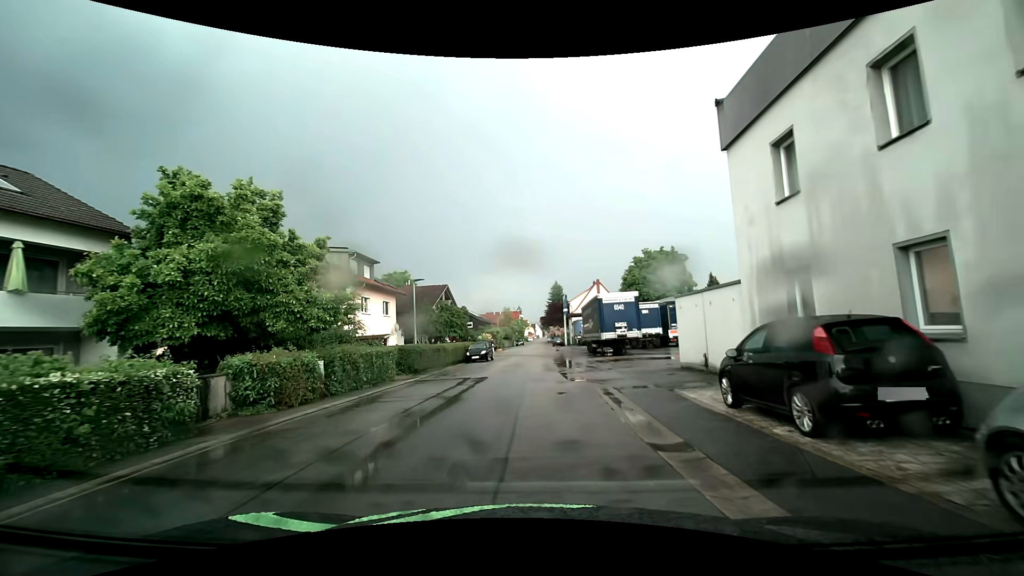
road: residential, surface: asphalt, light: Day
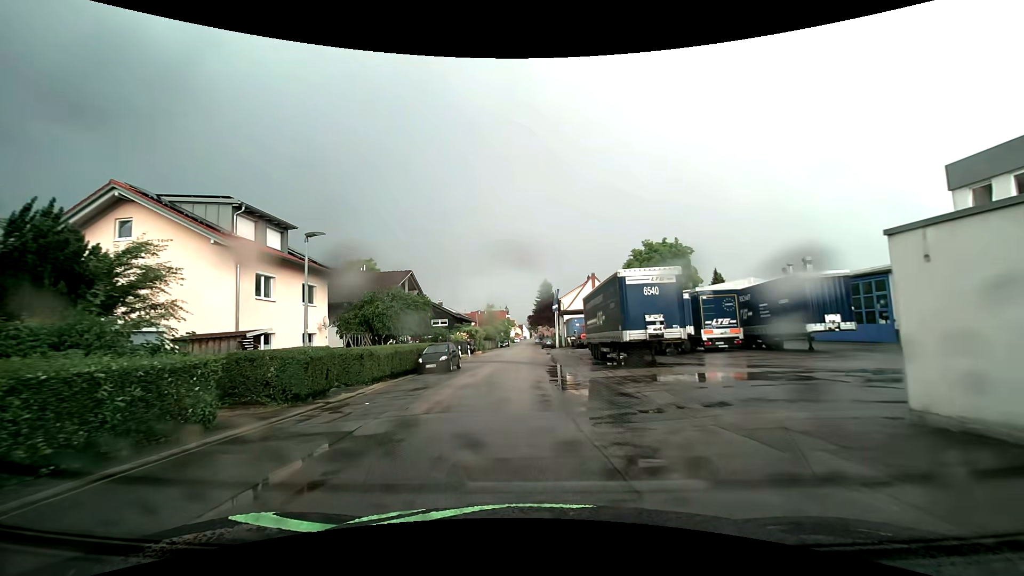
(+0.1, +11.8) m; 0°
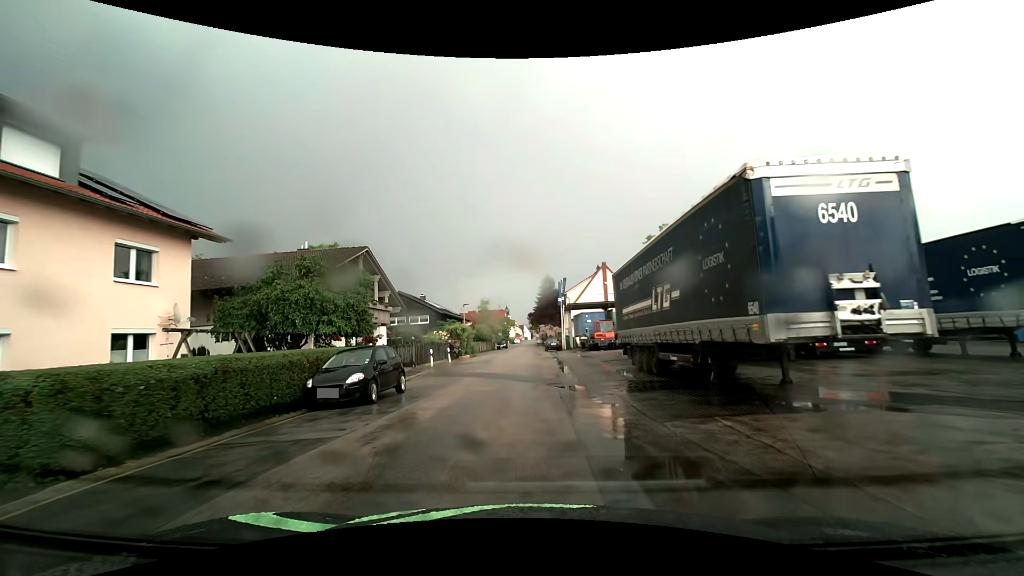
(+0.3, +12.5) m; +1°
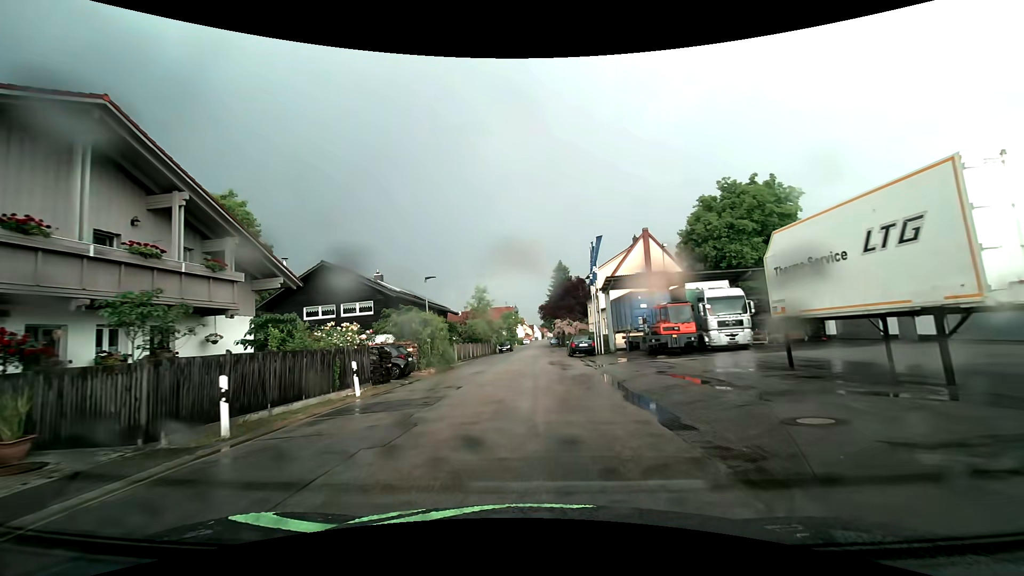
(-0.1, +21.7) m; 0°
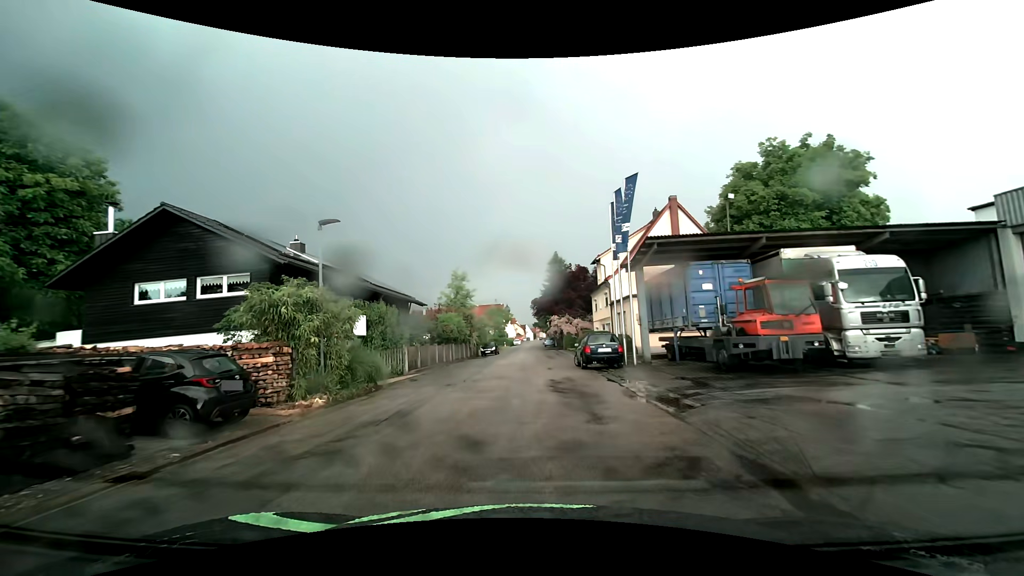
(0.0, +12.9) m; 0°
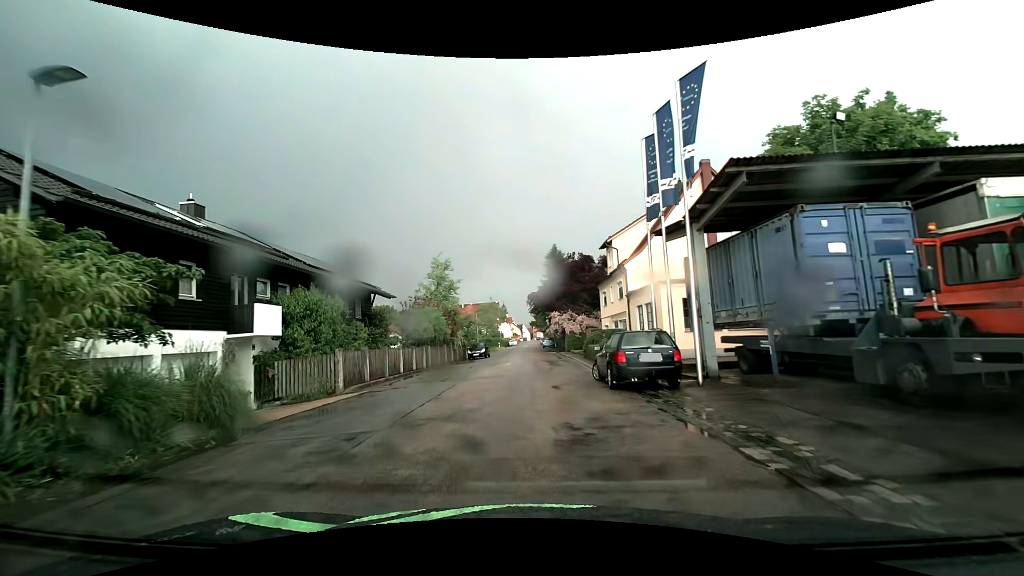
(+0.1, +8.4) m; +1°
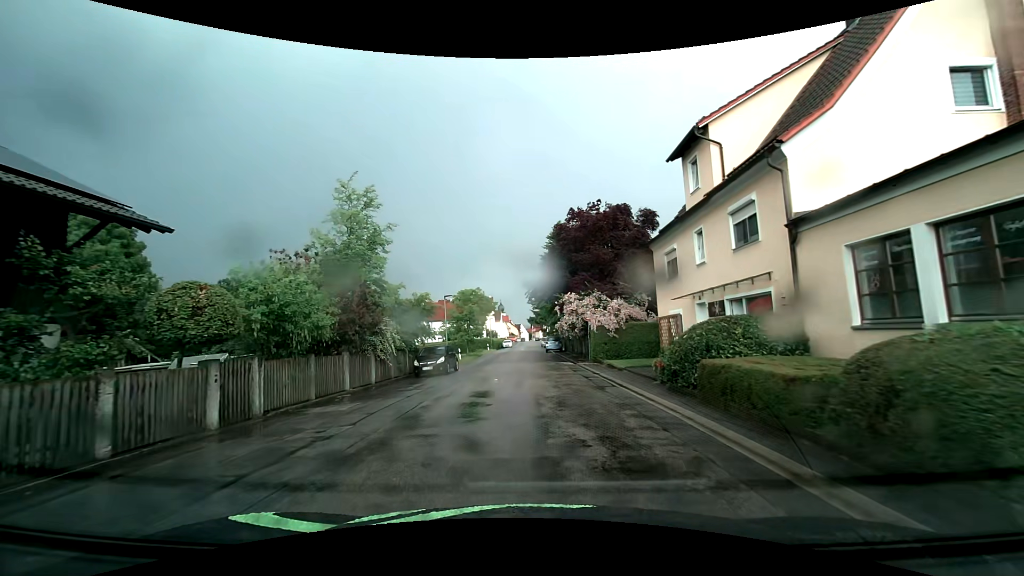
(-0.1, +20.2) m; 0°
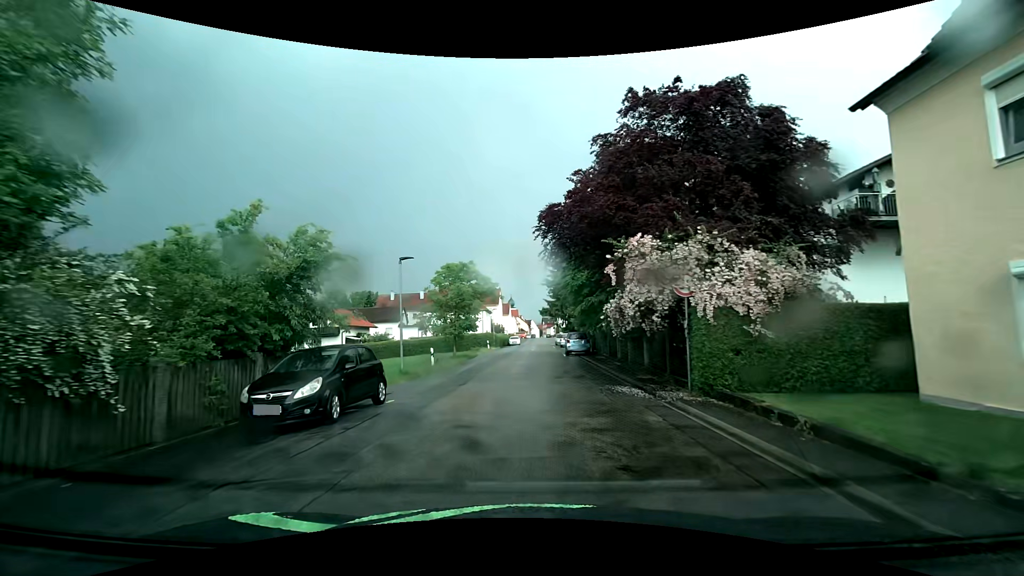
(-0.2, +15.4) m; -1°
(0, +10) (0, +20) (0, +30) (0, +40) (0, +50) (0, +60) (+1, +70) (+1, +80) (+2, +90) (+3, +100) m
